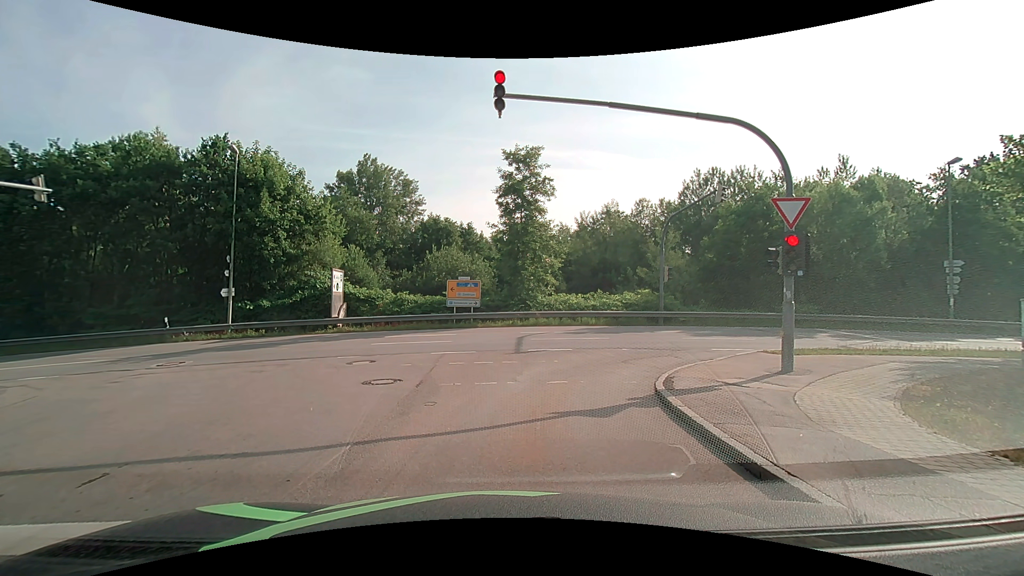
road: residential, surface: asphalt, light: Day
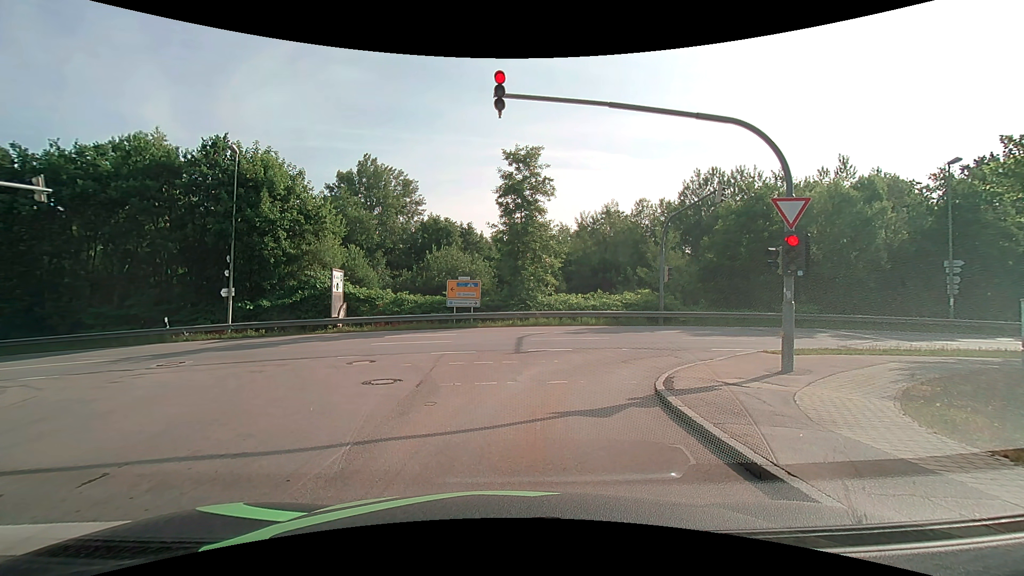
(0.0, 0.0) m; 0°
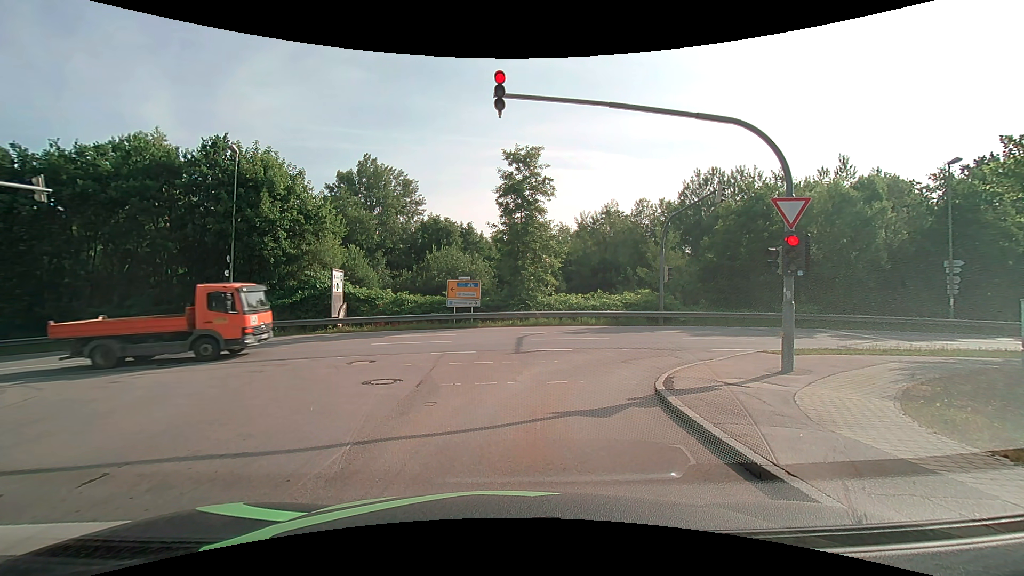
(0.0, 0.0) m; 0°
(0, +10) (+5, +19) (+14, +22) (+24, +22) (+34, +23) (+44, +23) (+54, +24) (+64, +25) (+74, +26) (+84, +28) m
